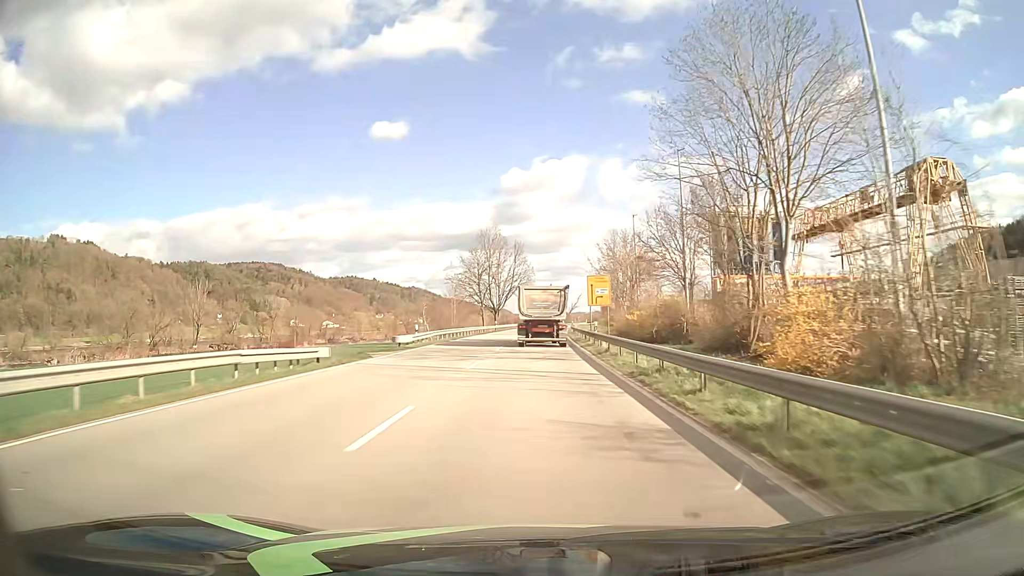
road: primary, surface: asphalt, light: Day
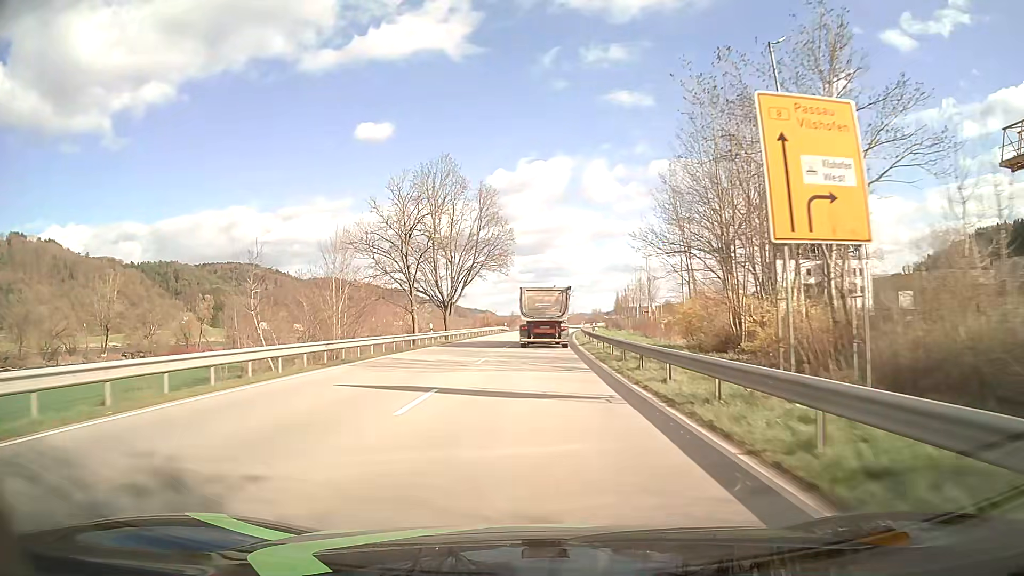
(+0.5, +45.7) m; +1°
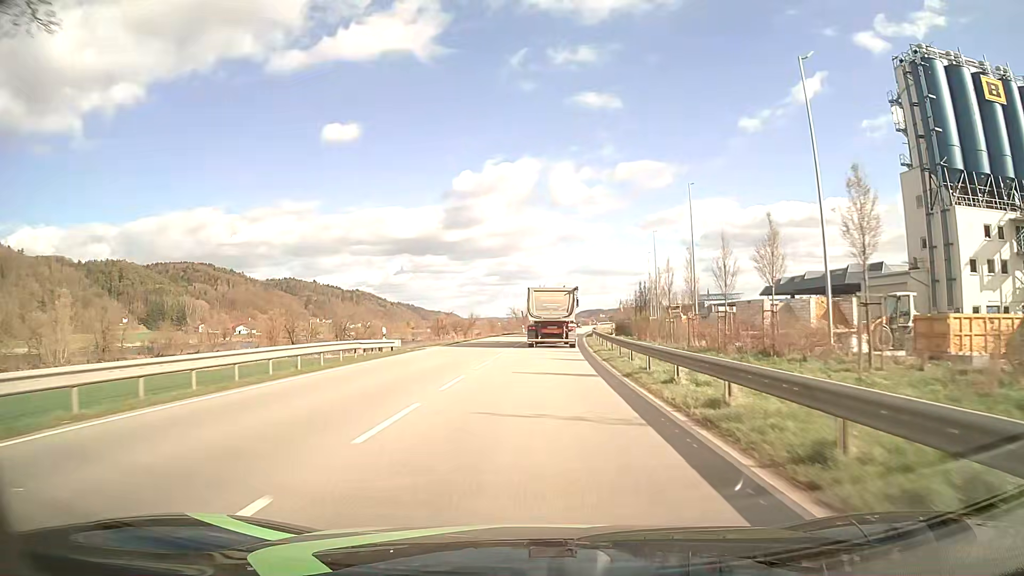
(+1.4, +57.0) m; +3°
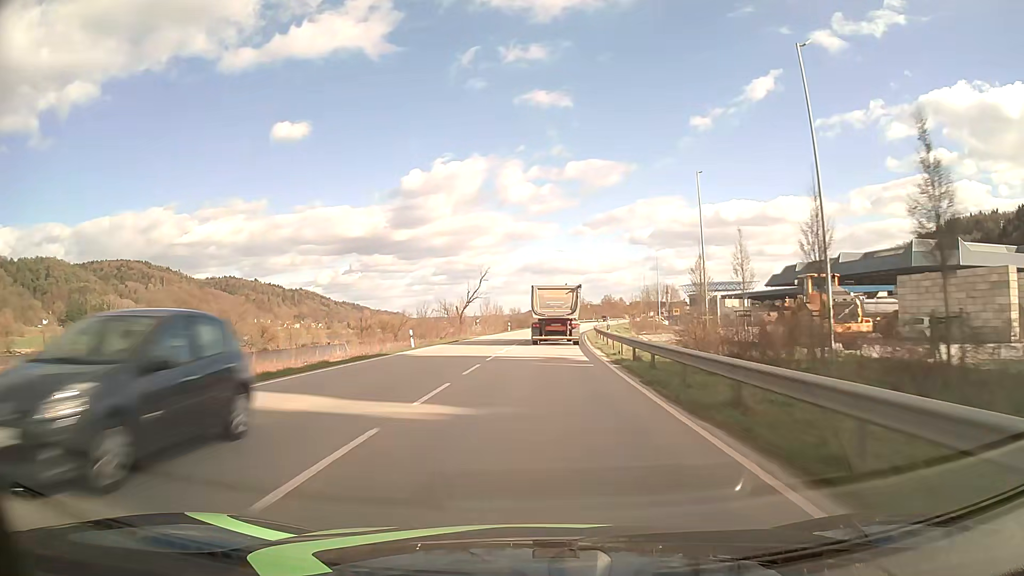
(+2.1, +56.7) m; +4°
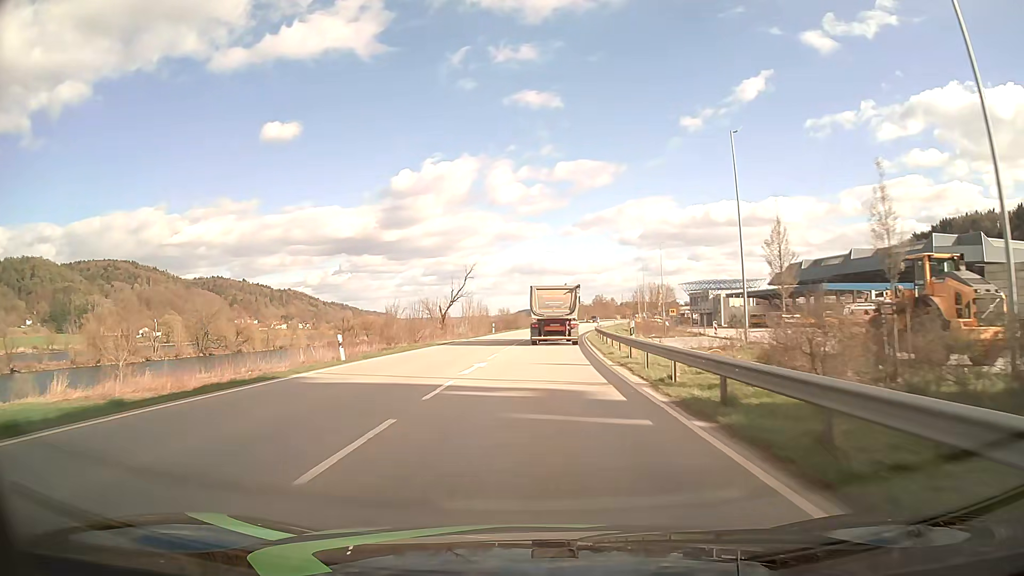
(+0.1, +11.3) m; +1°
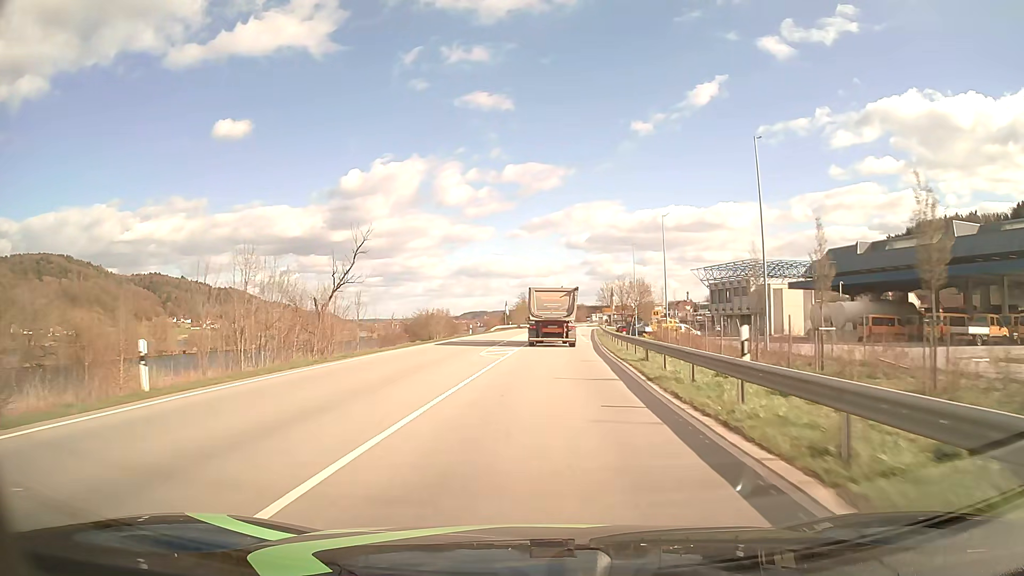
(+2.2, +56.6) m; +4°
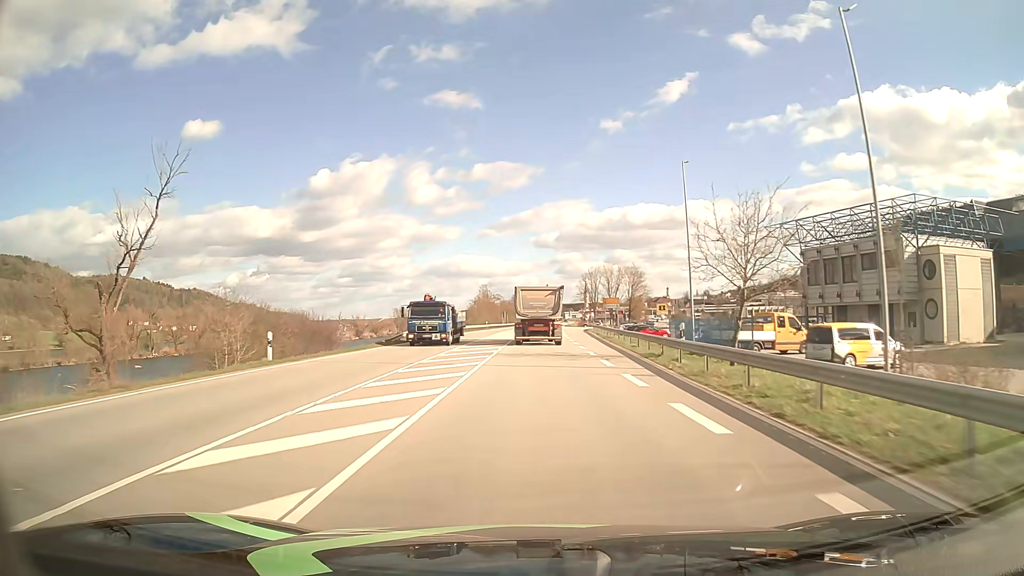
(+1.4, +45.3) m; +3°
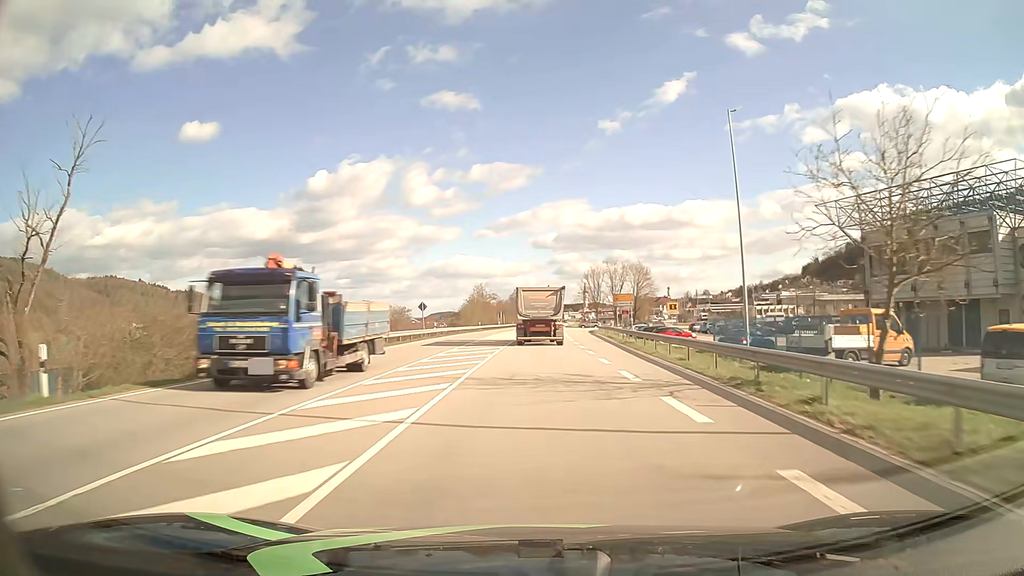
(0.0, +11.4) m; 0°
(0, +10) (0, +20) (0, +30) (0, +40) (0, +50) (+1, +60) (+1, +70) (+1, +80) (+1, +90) (+2, +100) m
